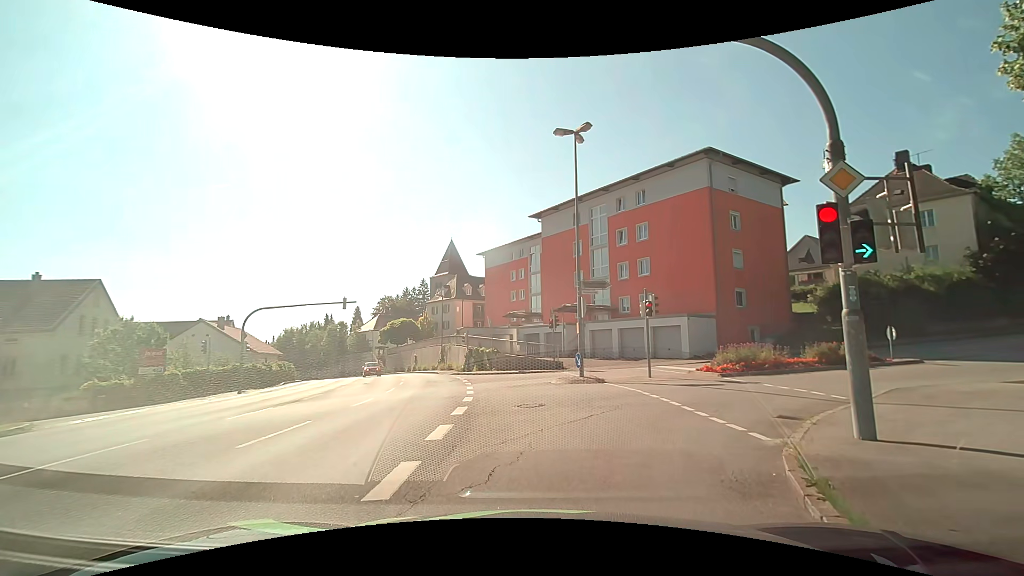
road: tertiary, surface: asphalt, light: Day
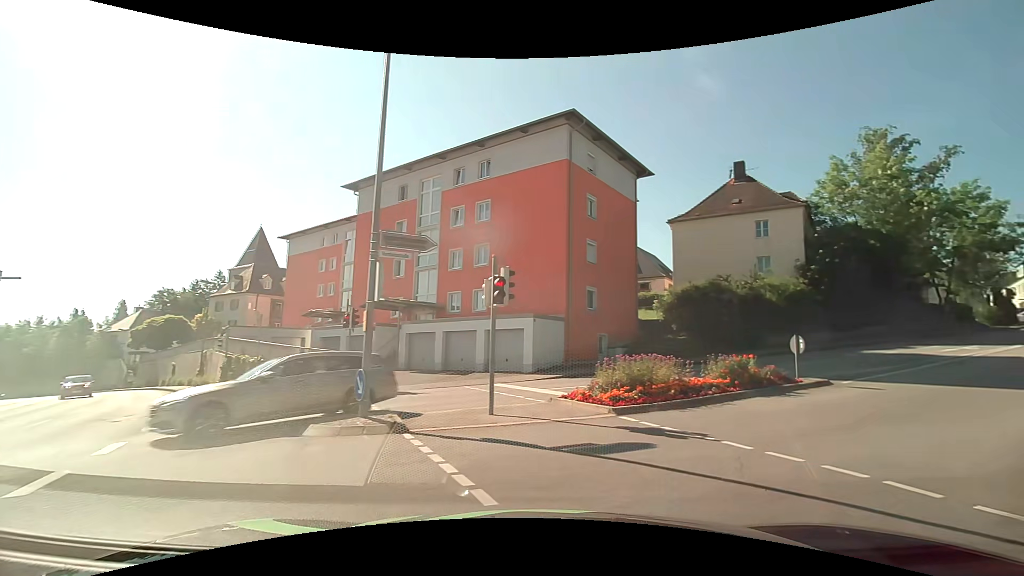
(+1.1, +9.5) m; +21°
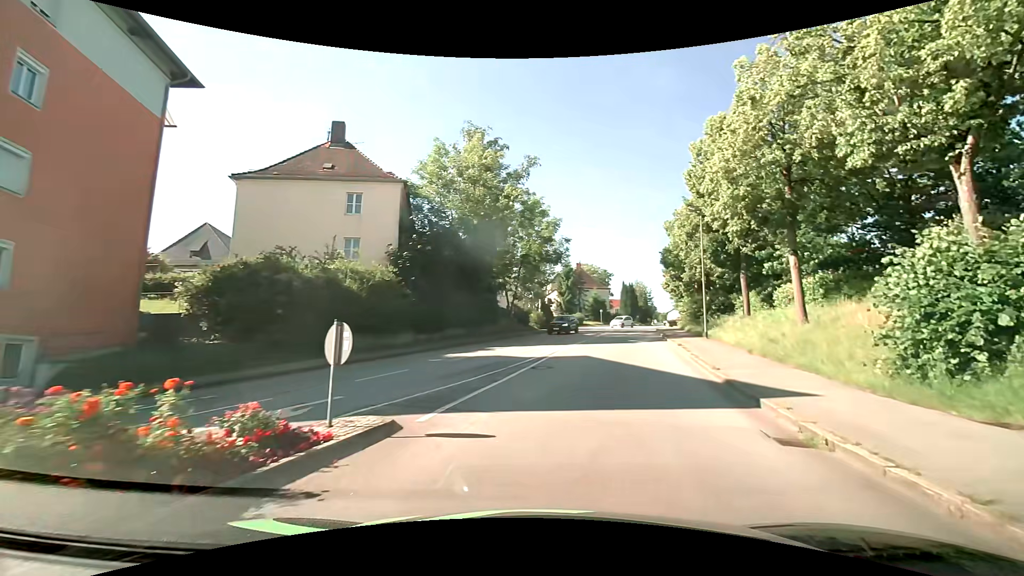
(+4.5, +10.3) m; +43°
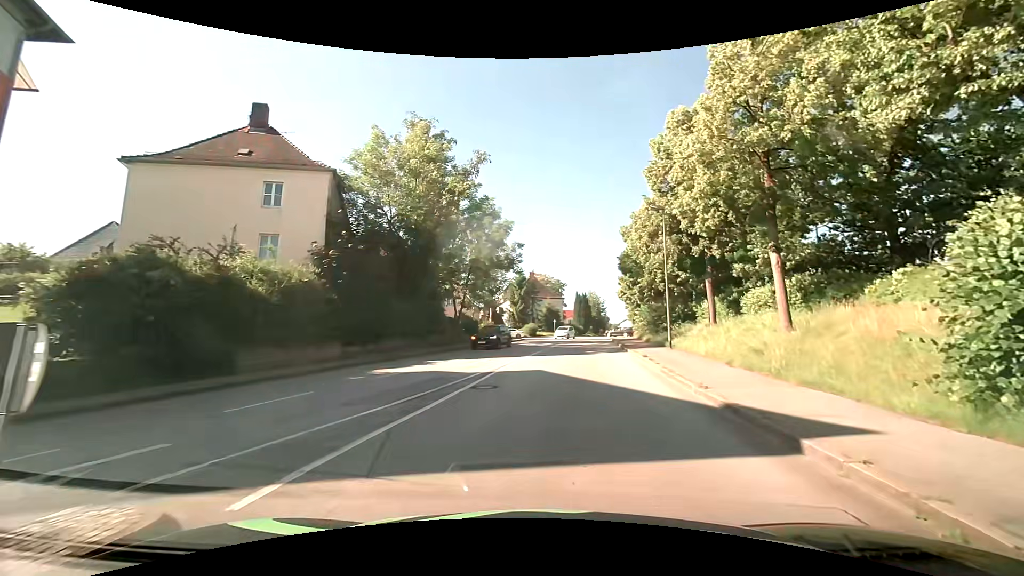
(+0.2, +3.5) m; +4°
